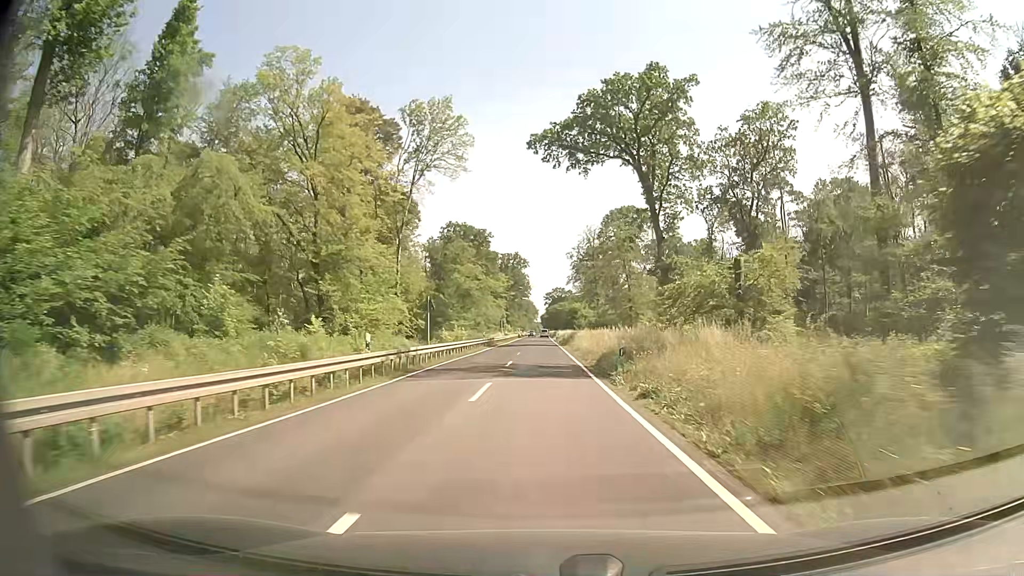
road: secondary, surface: asphalt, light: Day
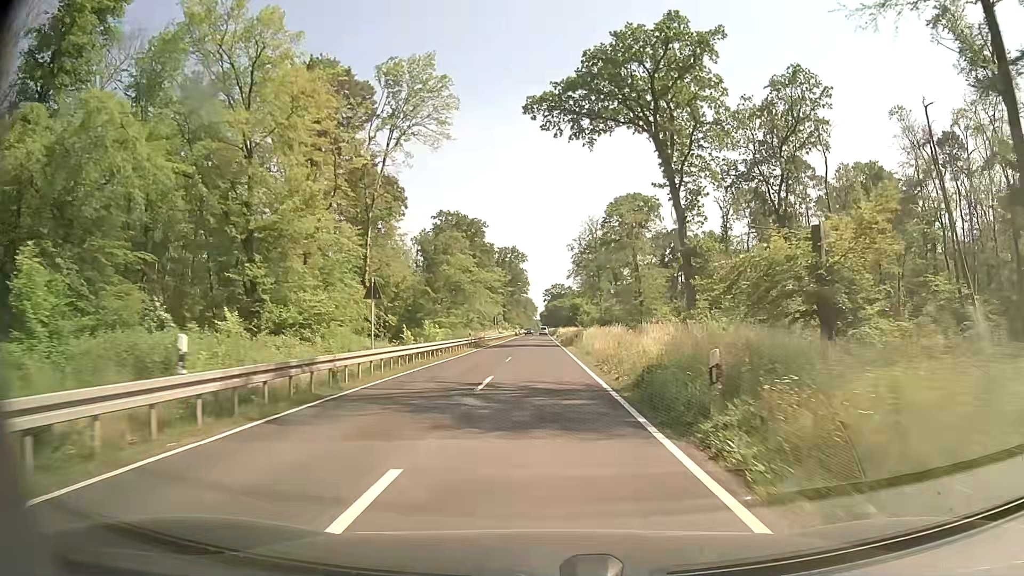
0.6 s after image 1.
(0.0, +10.7) m; 0°
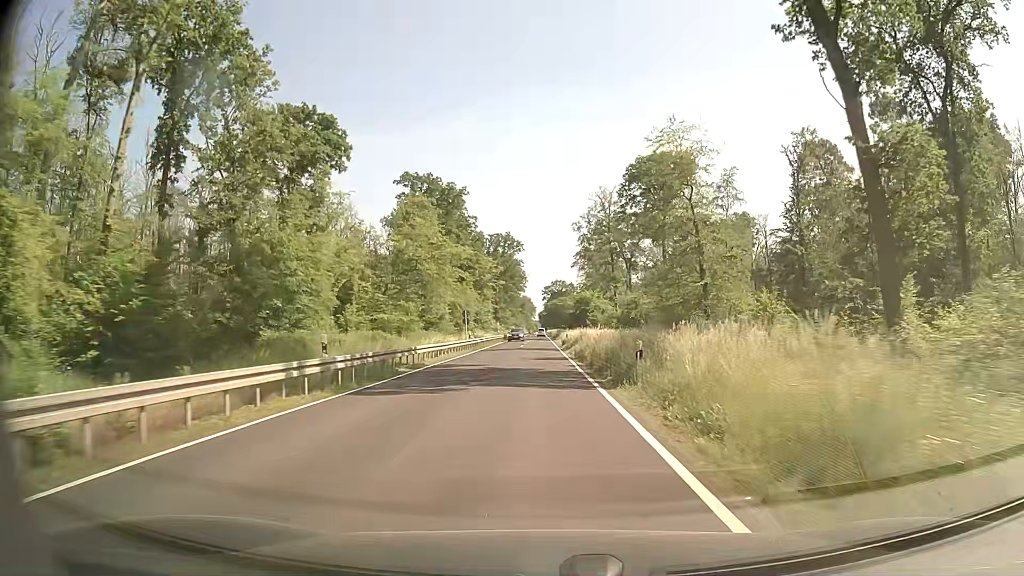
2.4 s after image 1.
(0.0, +32.3) m; 0°
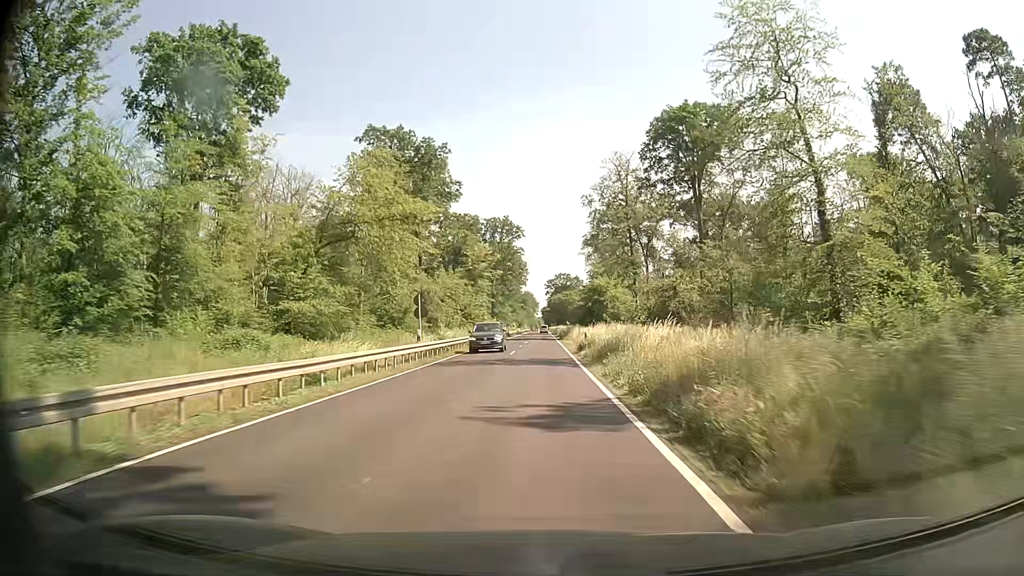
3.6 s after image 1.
(-0.2, +21.6) m; 0°
